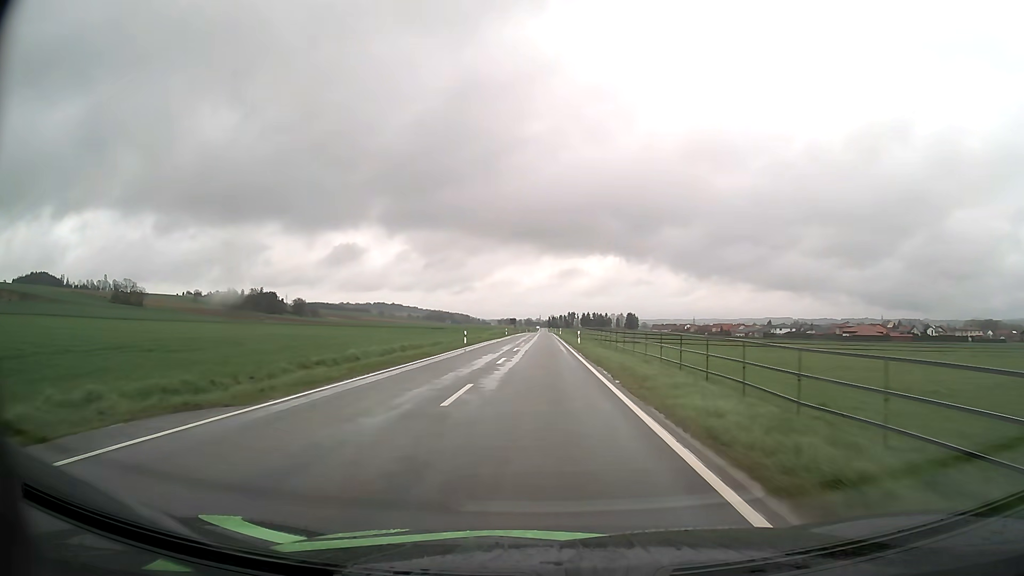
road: tertiary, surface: asphalt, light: Day
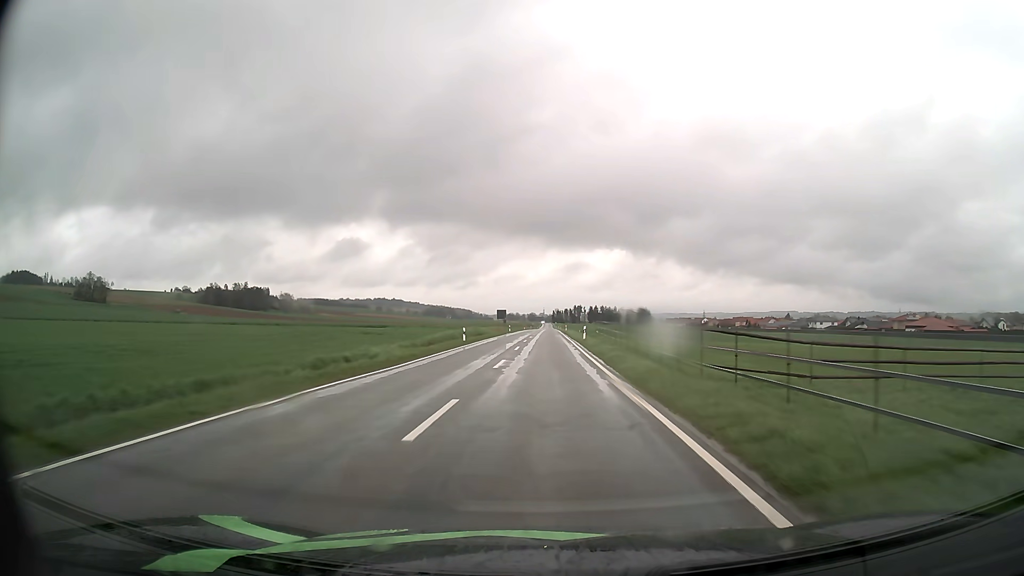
(-0.2, +53.8) m; 0°
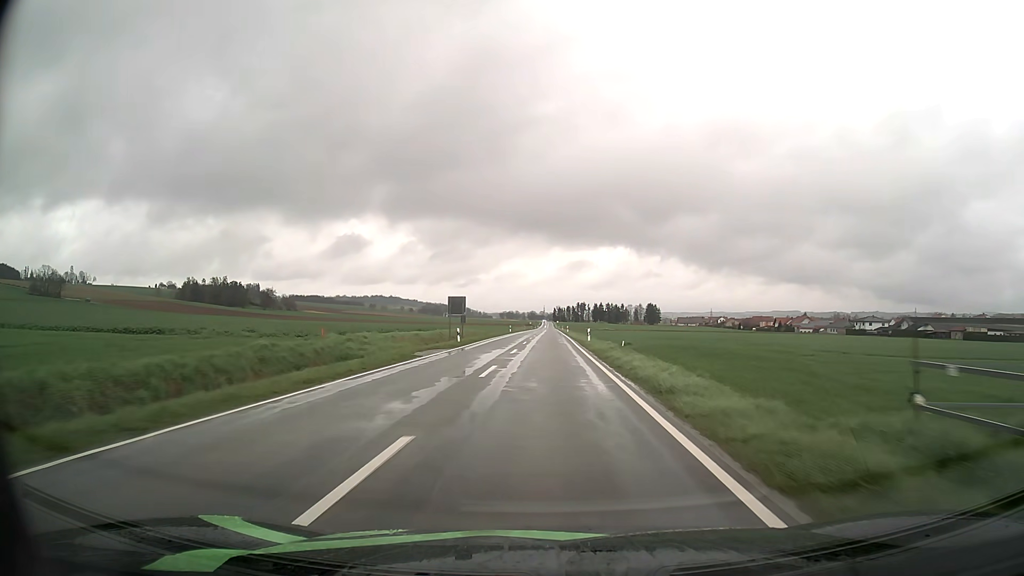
(0.0, +53.6) m; 0°
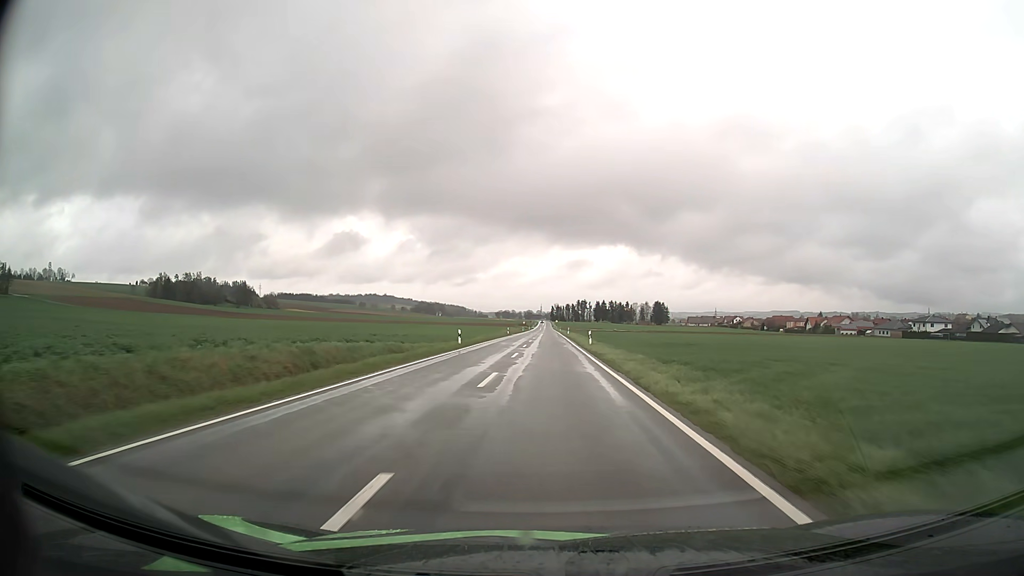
(-0.1, +51.7) m; 0°
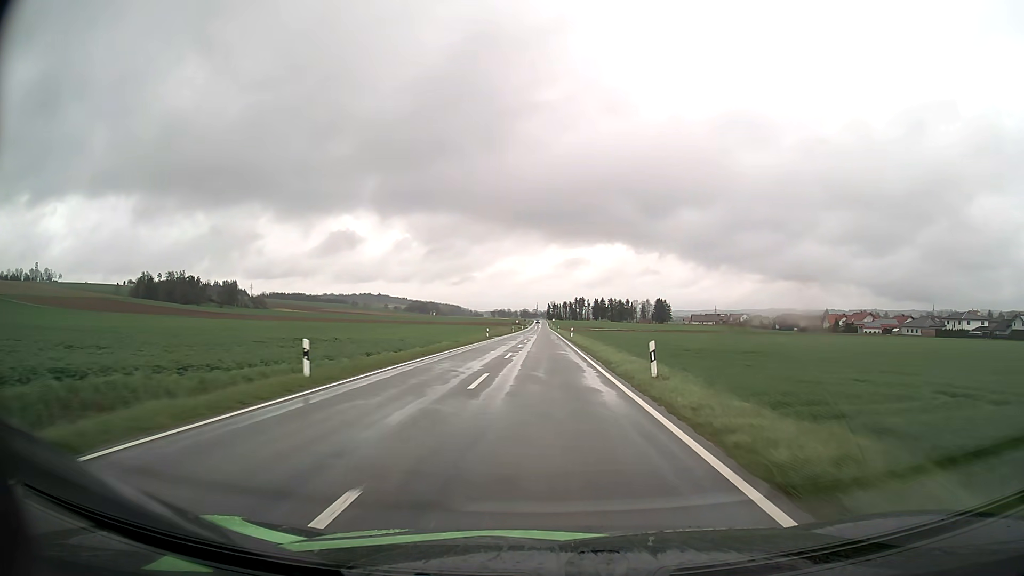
(+0.1, +25.5) m; 0°
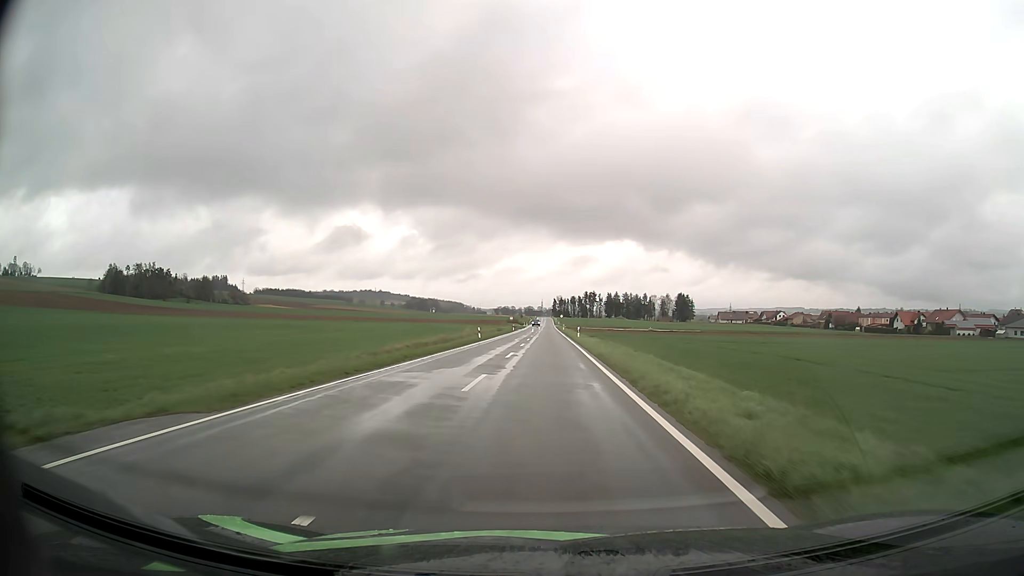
(-0.2, +63.2) m; 0°
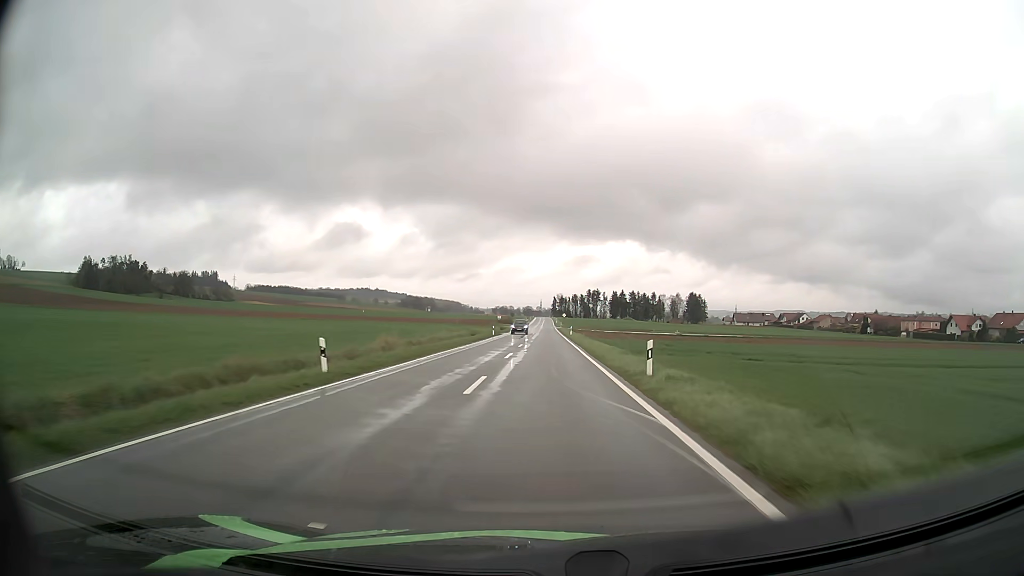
(0.0, +37.8) m; 0°
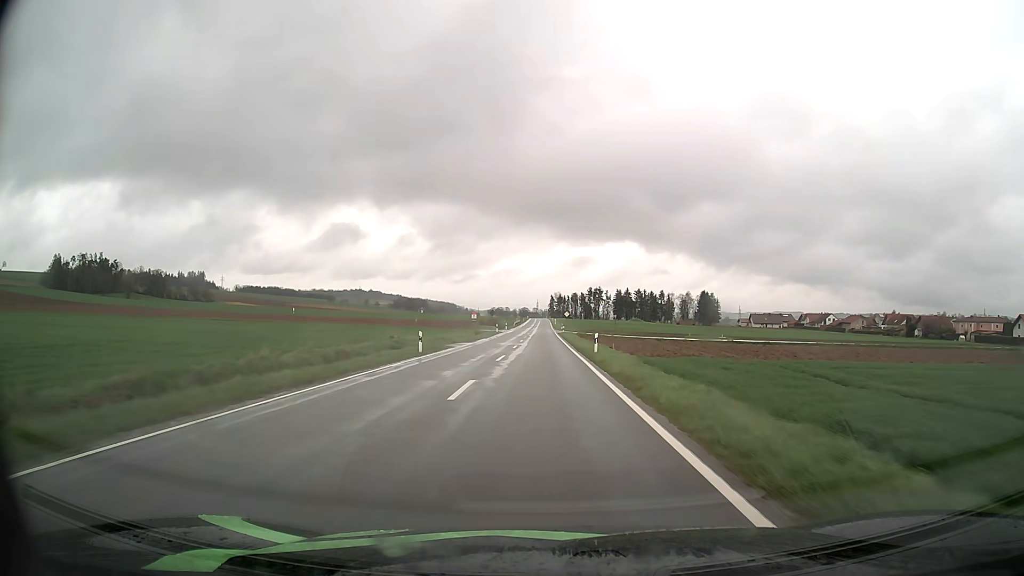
(0.0, +38.3) m; 0°
(0, +10) (0, +20) (0, +30) (0, +40) (0, +50) (0, +60) (0, +70) (0, +80) (0, +90) (0, +100) m
